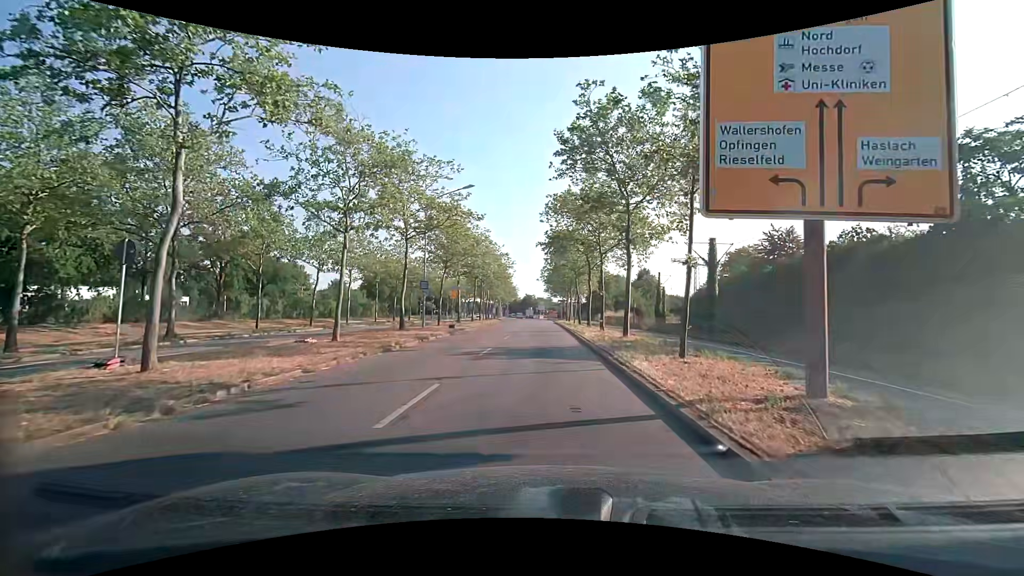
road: primary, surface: asphalt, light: Day
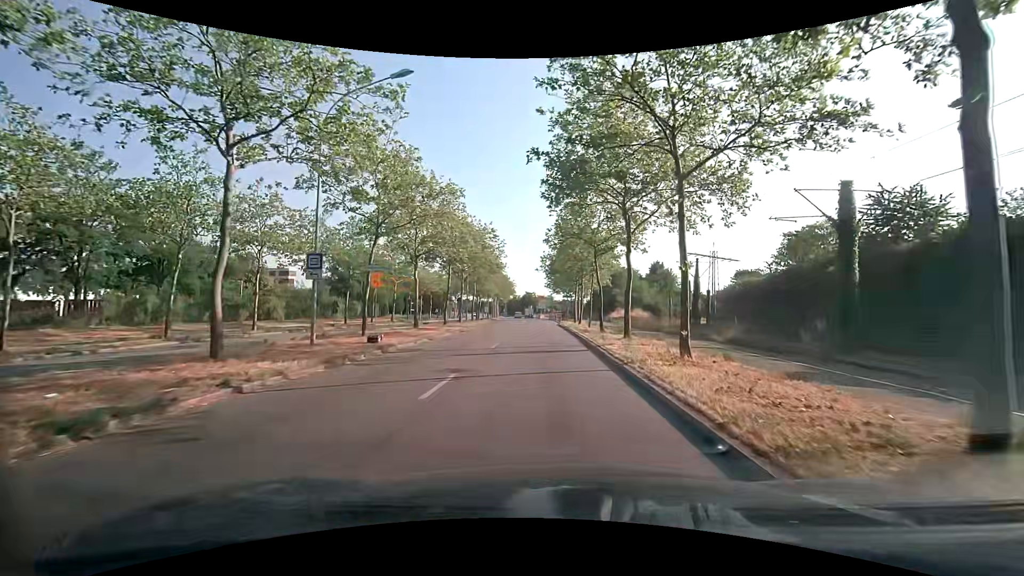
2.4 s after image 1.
(+0.1, +16.5) m; 0°
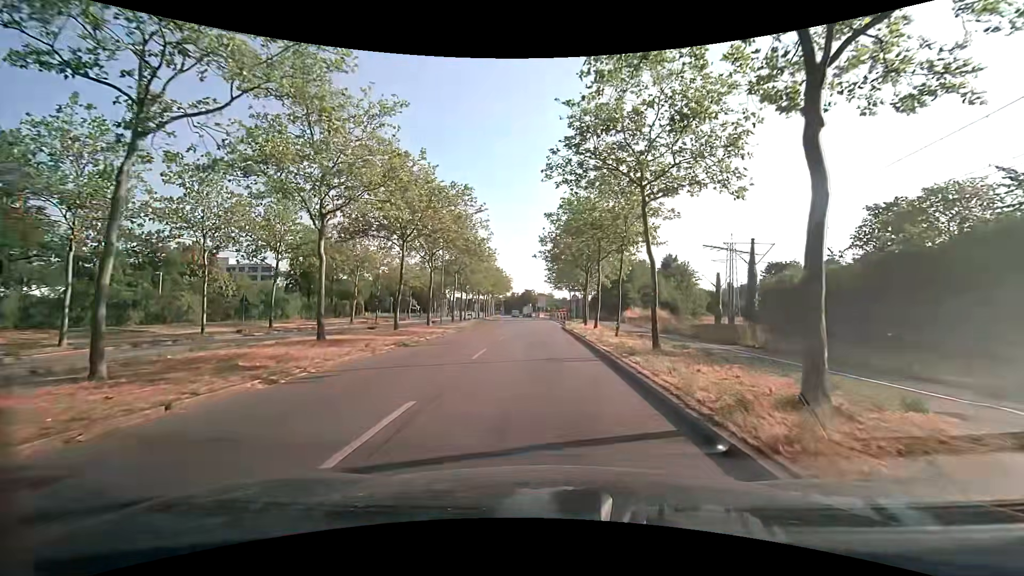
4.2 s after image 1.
(0.0, +13.7) m; 0°
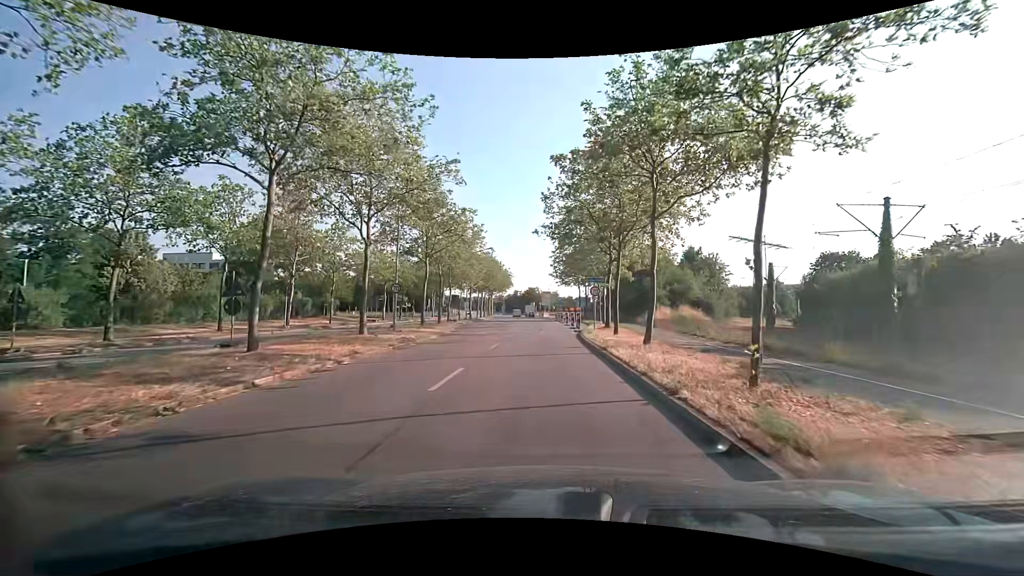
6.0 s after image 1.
(-0.1, +14.1) m; -1°
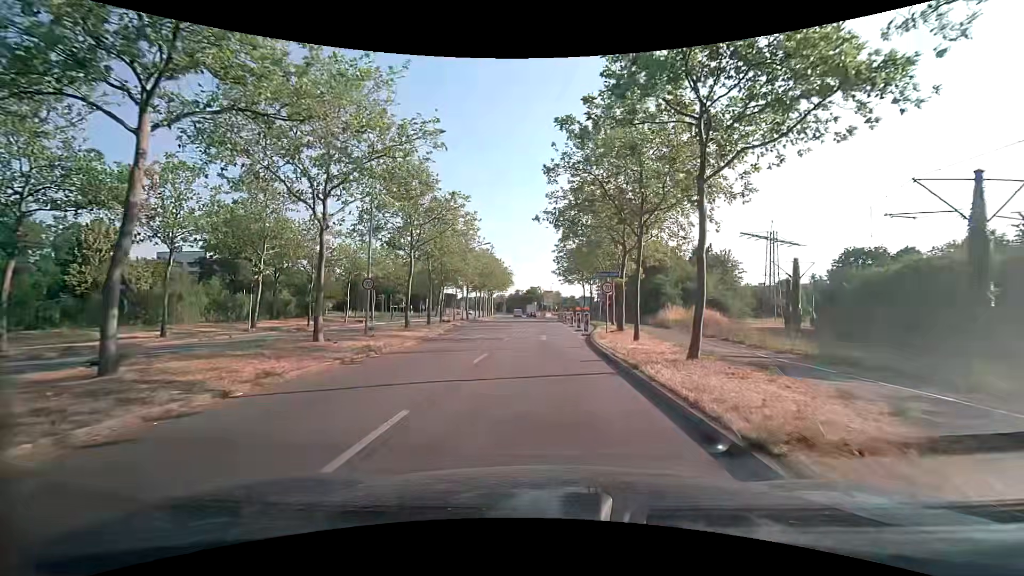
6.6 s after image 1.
(0.0, +4.7) m; 0°
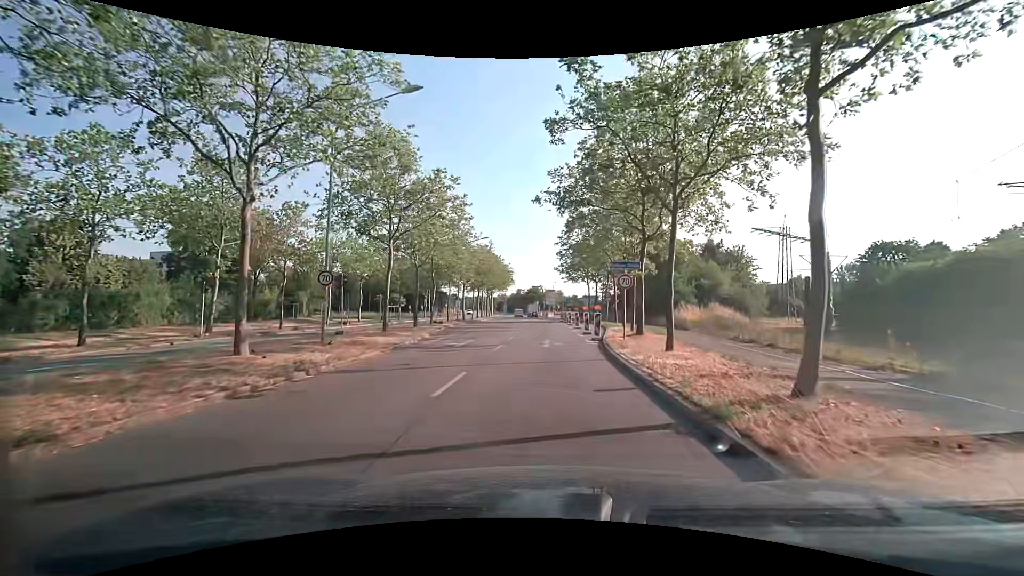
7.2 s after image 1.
(0.0, +4.8) m; -1°
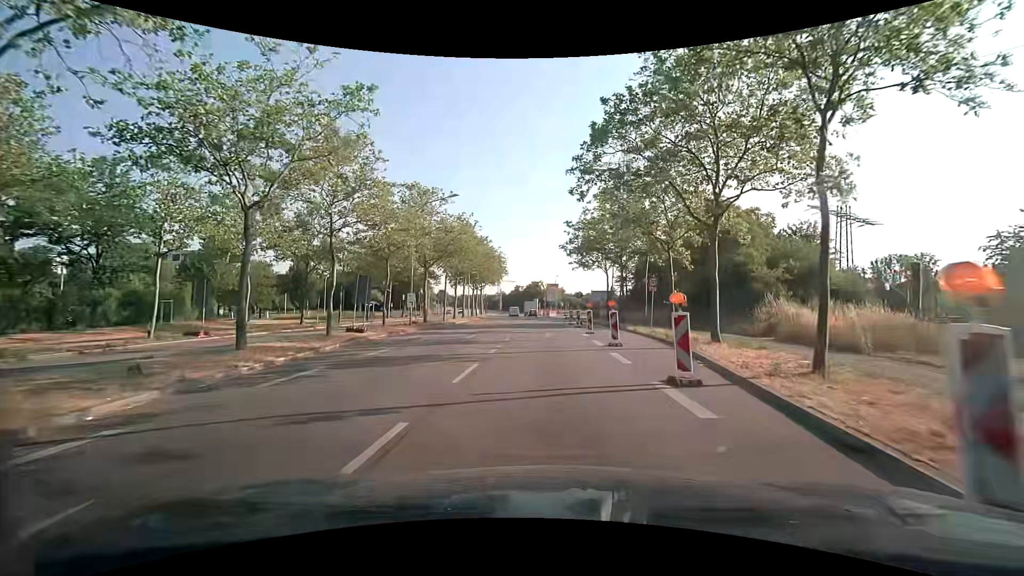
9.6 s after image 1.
(+0.2, +20.4) m; +1°
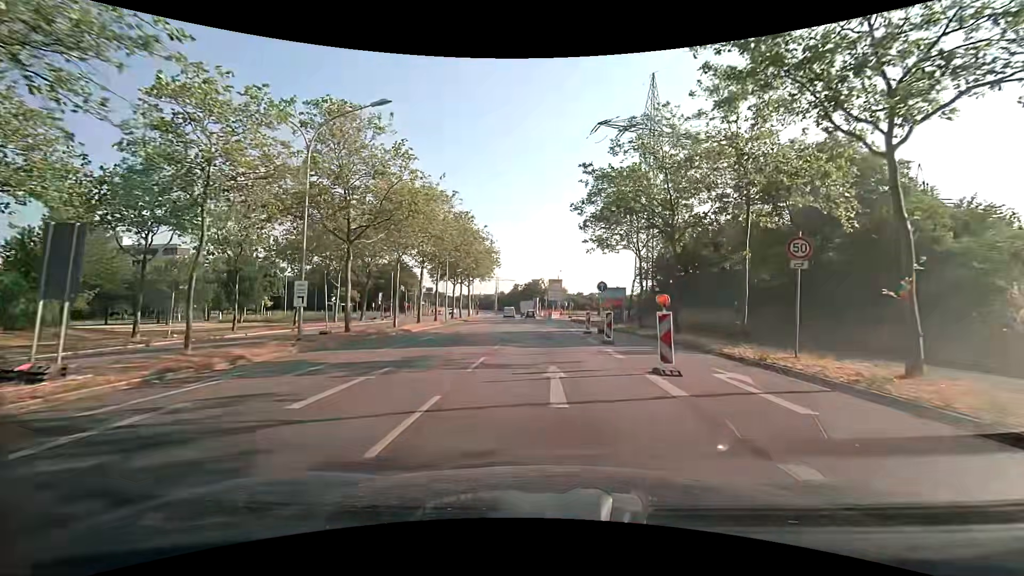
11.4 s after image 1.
(-0.2, +16.9) m; -1°
(0, +10) (0, +20) (0, +30) (0, +40) (0, +50) (-1, +60) (-1, +70) (-2, +80) (-2, +90) (-3, +100) m
